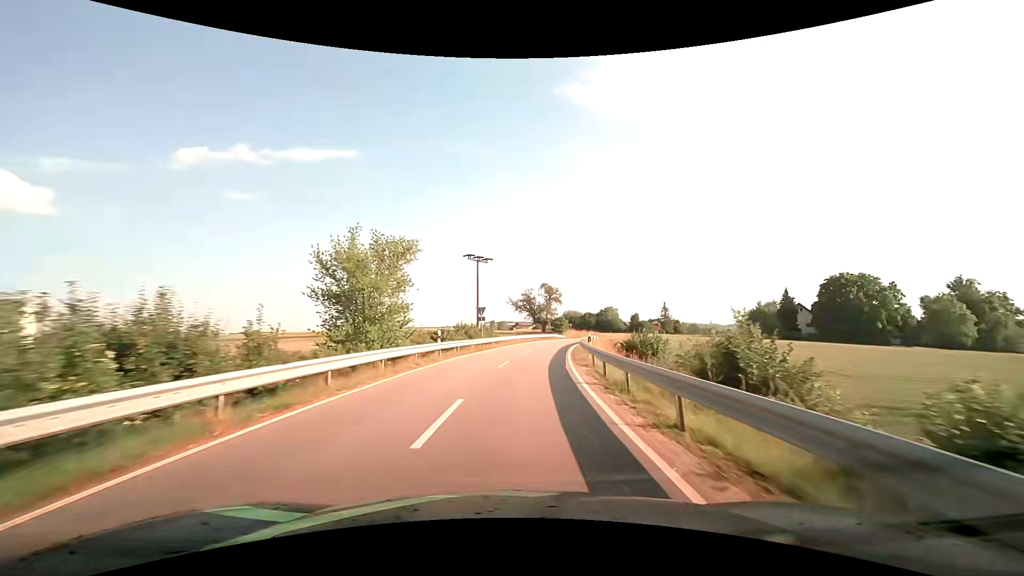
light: Day
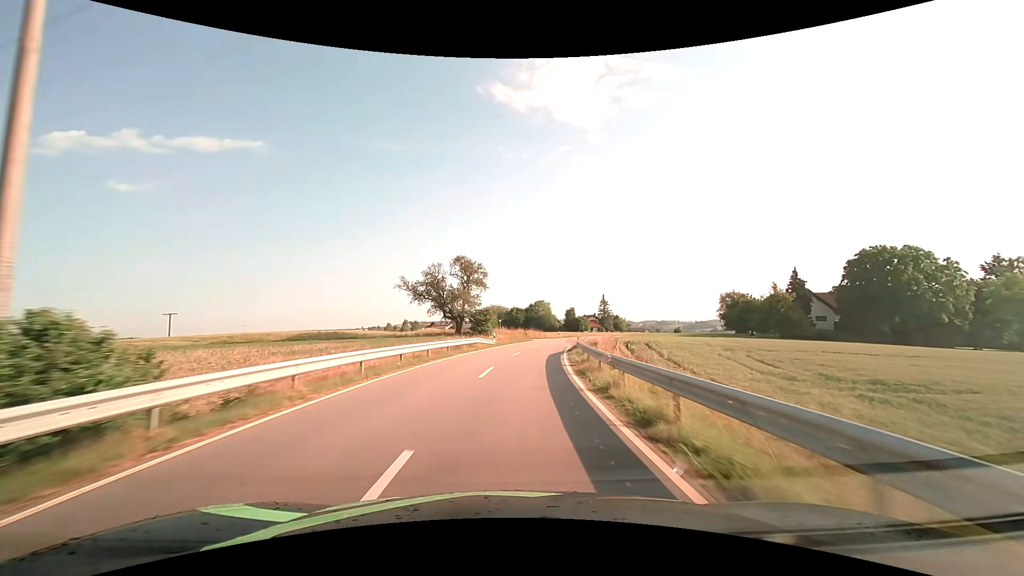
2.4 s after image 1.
(+3.5, +40.5) m; +9°
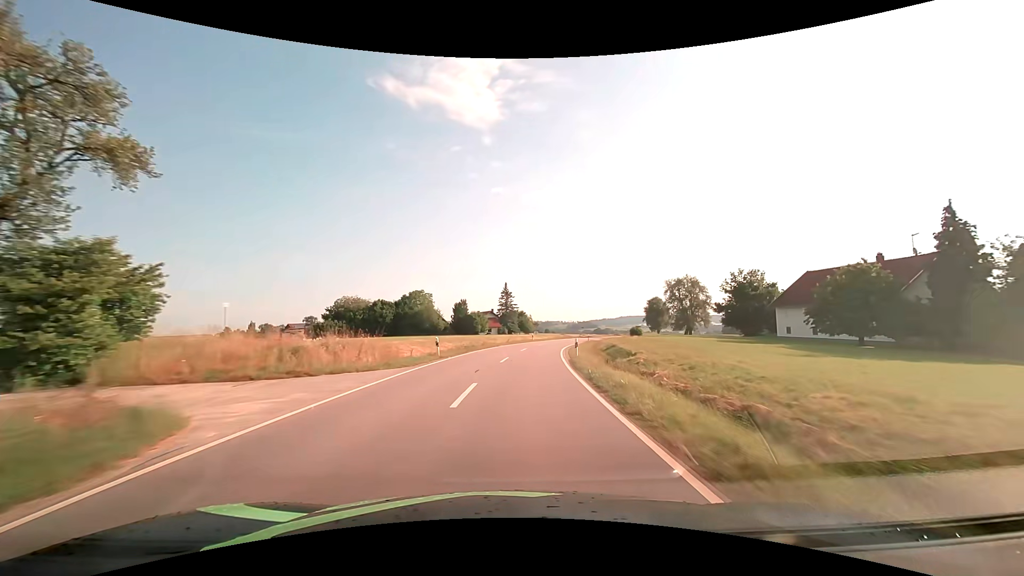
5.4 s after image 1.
(+5.4, +53.6) m; +13°
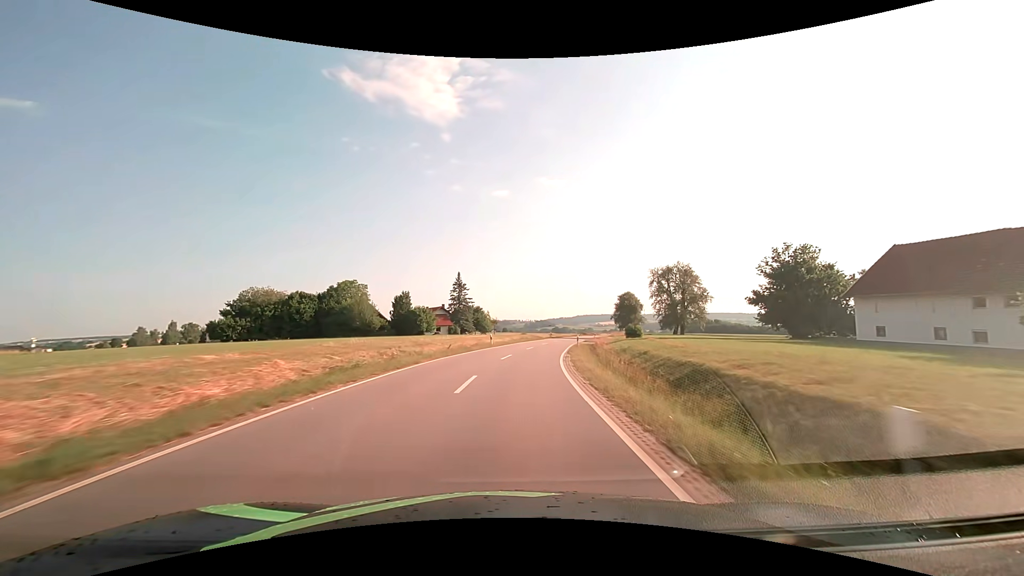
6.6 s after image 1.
(+1.0, +22.5) m; +5°
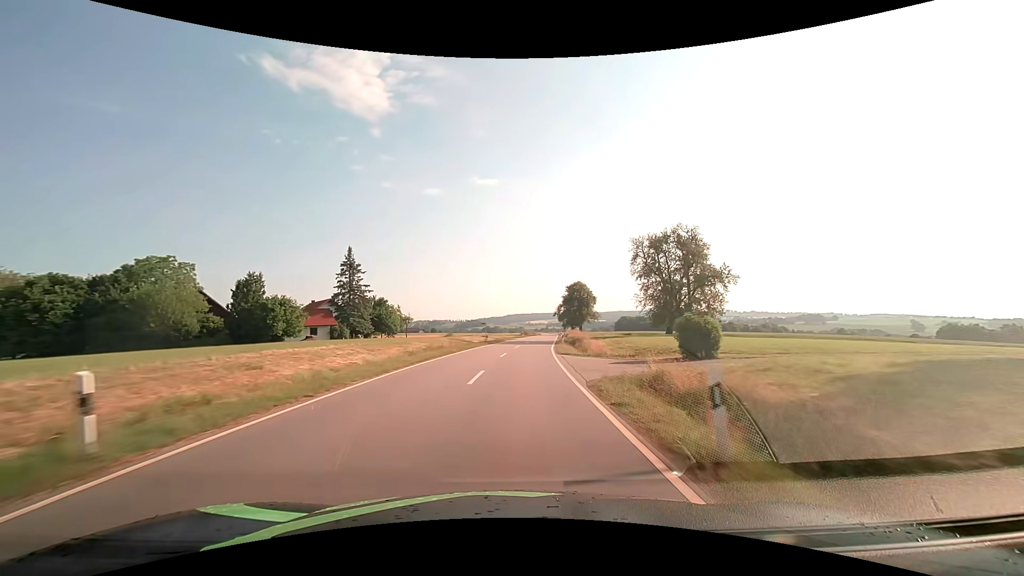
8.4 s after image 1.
(+2.4, +34.8) m; +8°
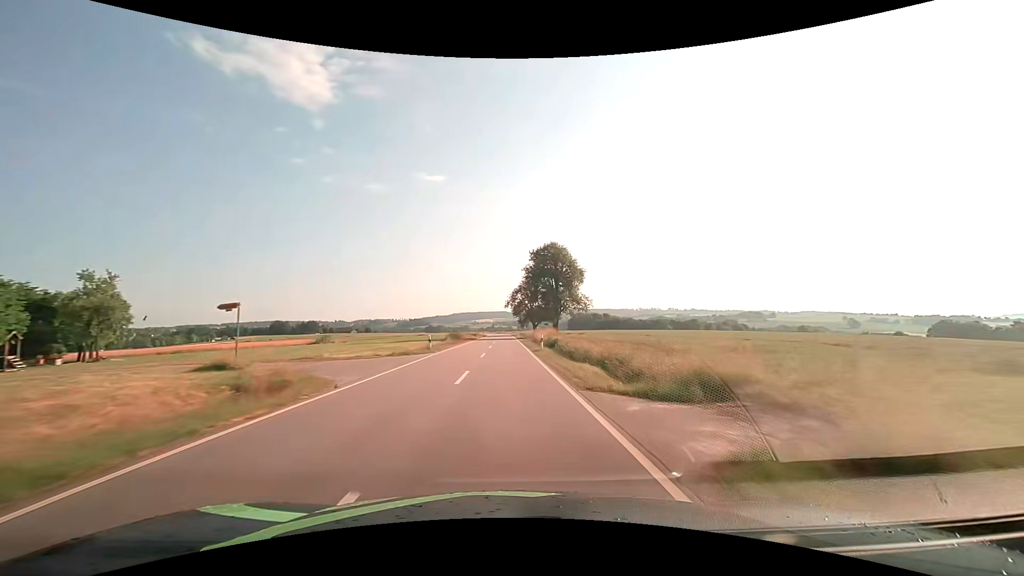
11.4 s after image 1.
(+4.2, +60.6) m; +7°
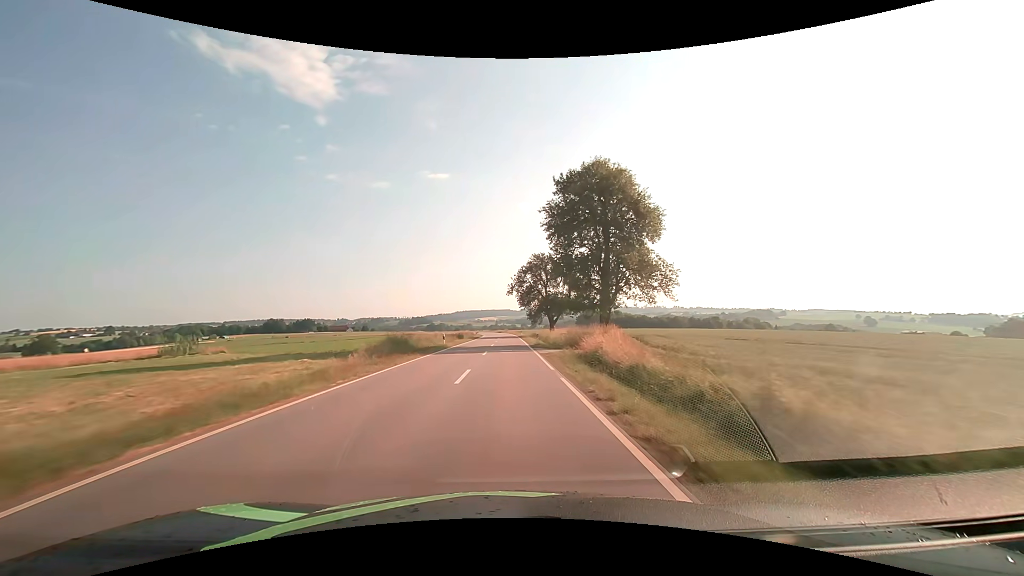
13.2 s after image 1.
(-0.3, +37.0) m; -1°
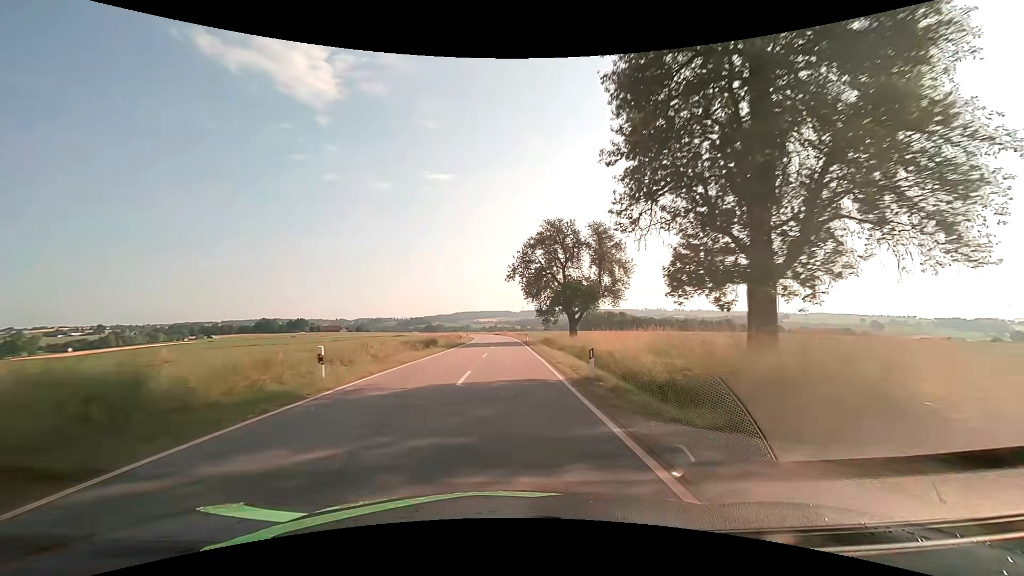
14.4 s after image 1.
(0.0, +24.4) m; 0°
(0, +10) (0, +20) (0, +30) (0, +40) (0, +50) (0, +60) (-1, +70) (-1, +80) (-2, +90) (-3, +100) m
